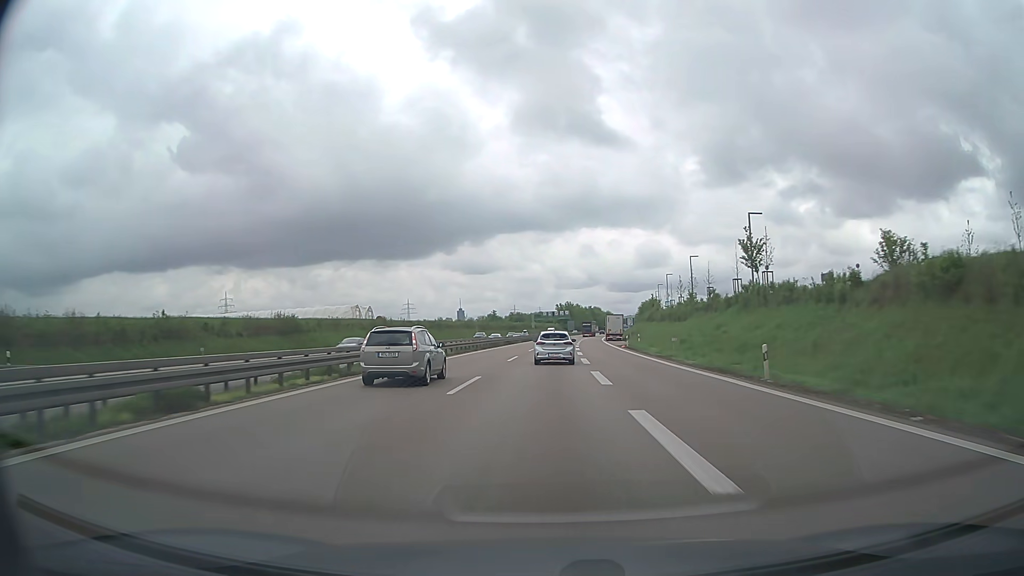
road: trunk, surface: asphalt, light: Day
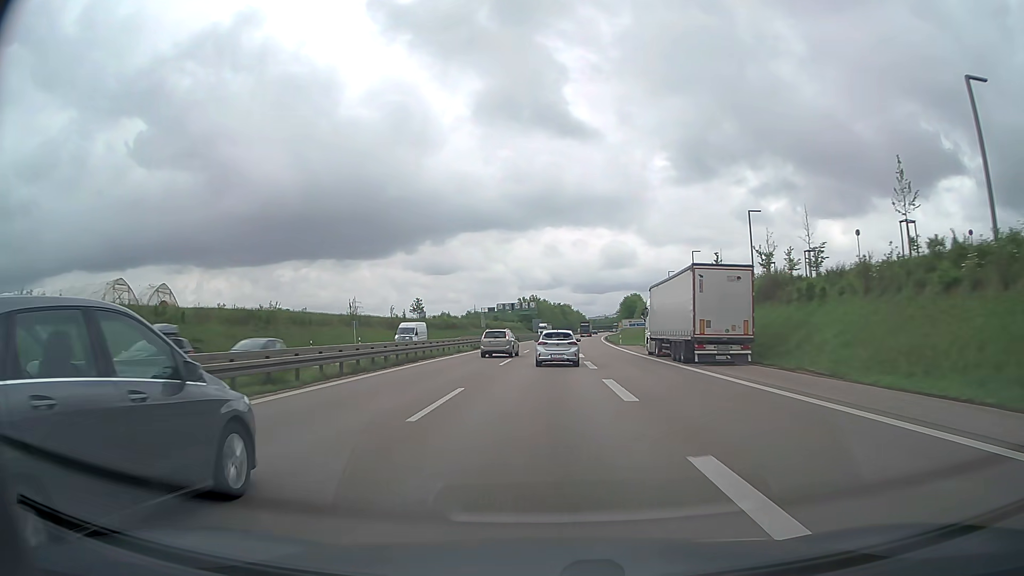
(+2.0, +76.8) m; +3°
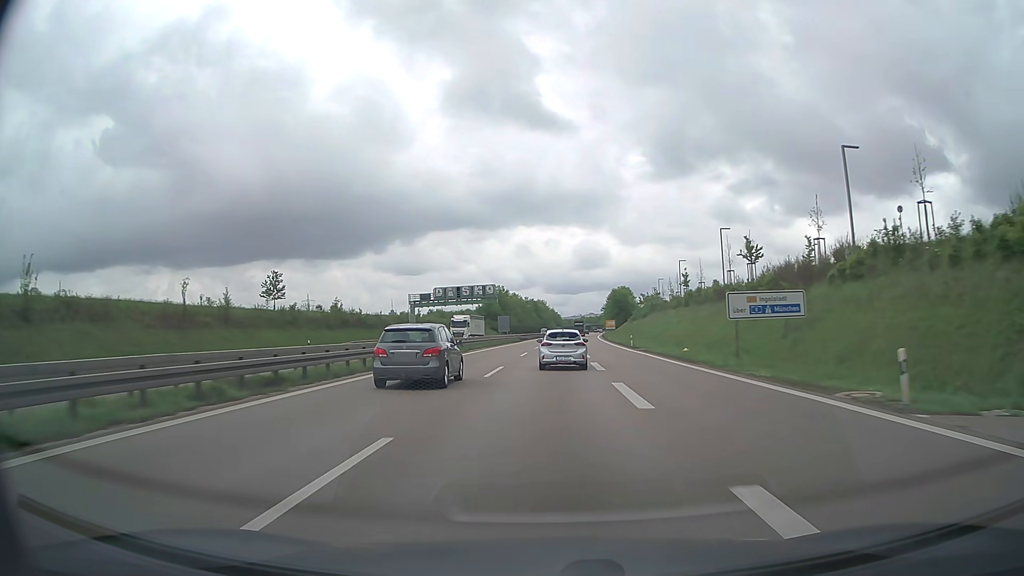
(+1.2, +61.6) m; +2°
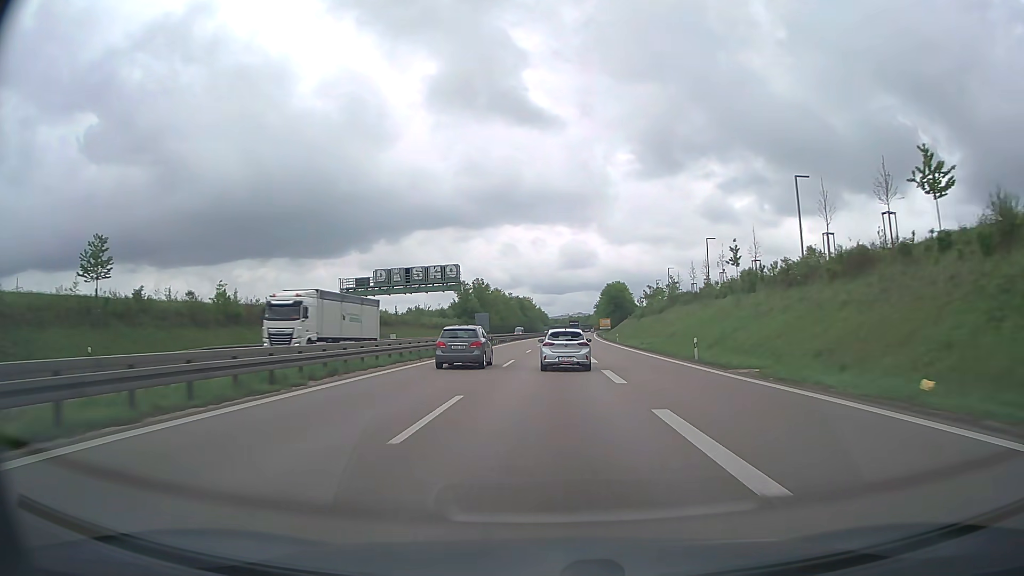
(+0.3, +30.4) m; +1°
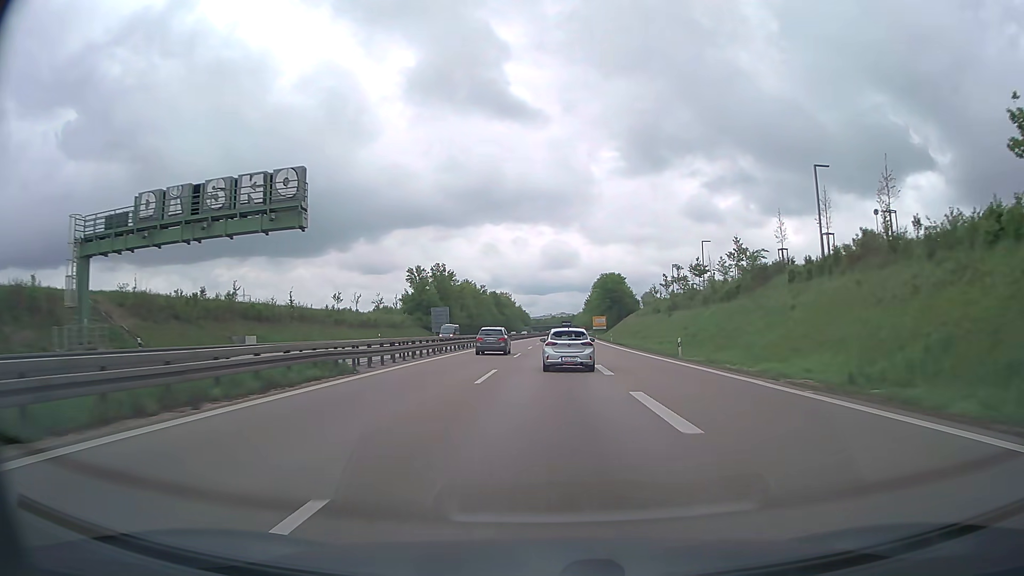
(+0.6, +44.6) m; +2°
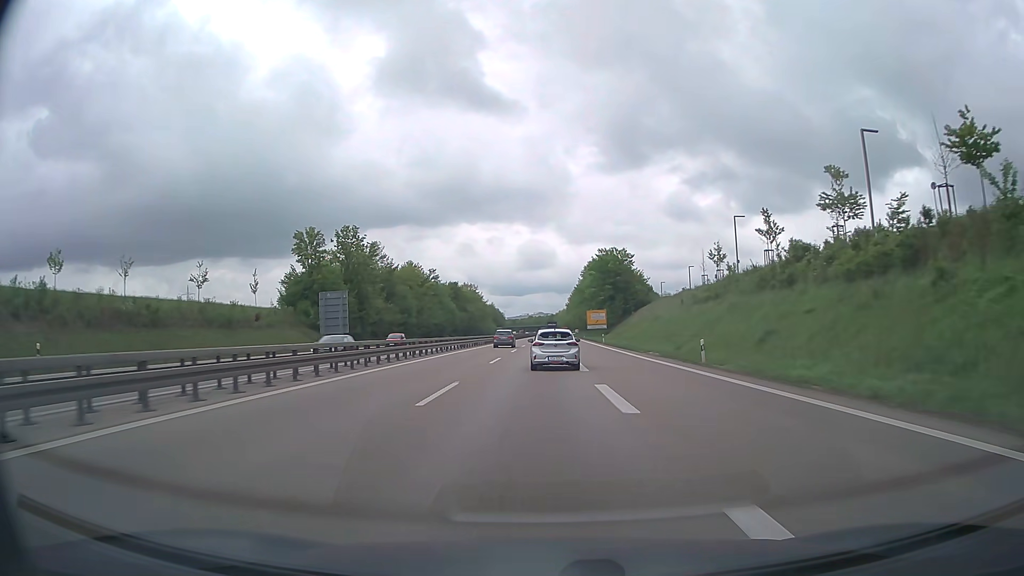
(+1.1, +57.8) m; +2°
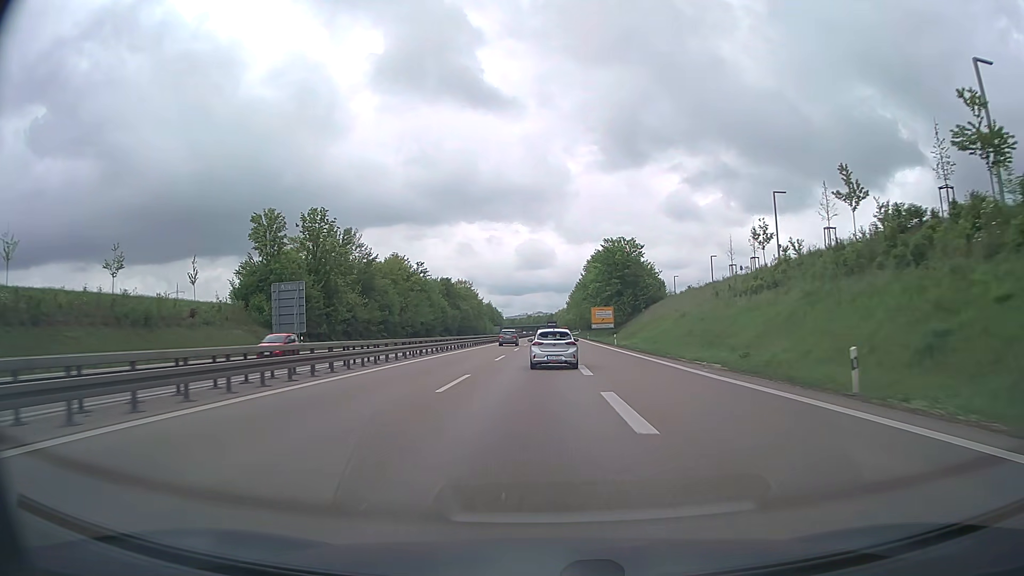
(0.0, +14.2) m; 0°
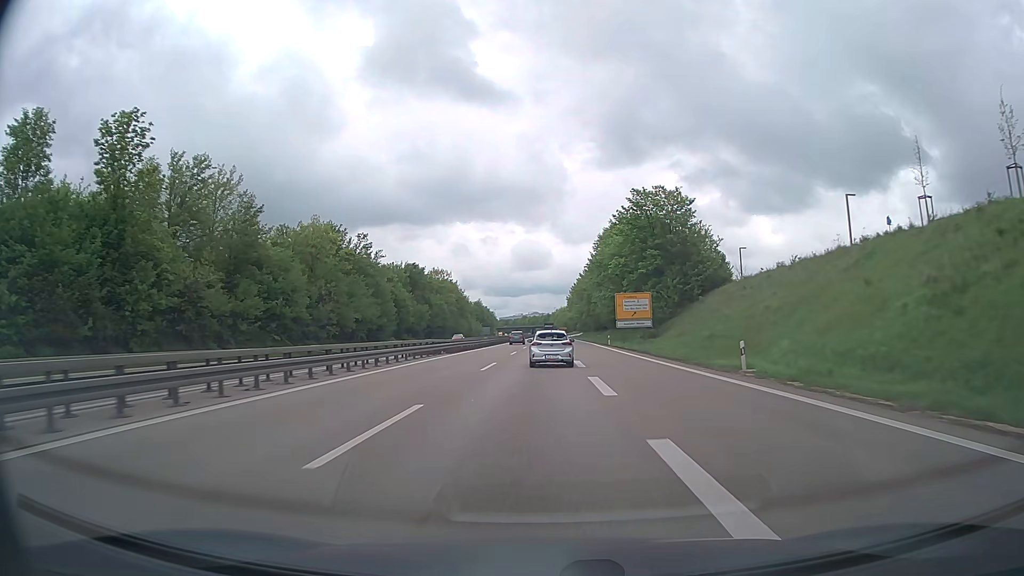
(+0.1, +42.6) m; 0°
(0, +10) (0, +20) (0, +30) (0, +40) (0, +50) (0, +60) (0, +70) (+1, +80) (+1, +90) (+1, +100) m
